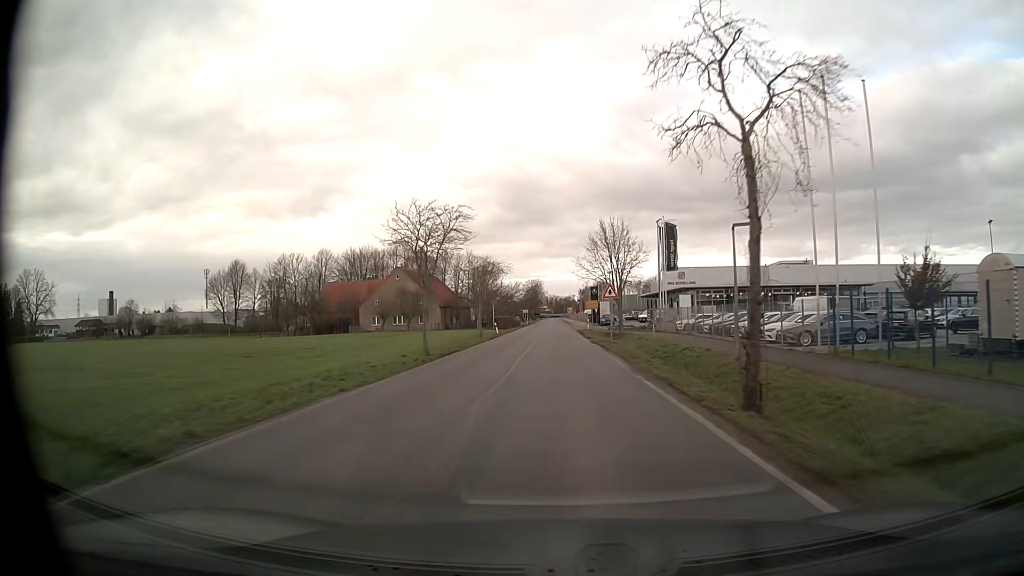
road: unclassified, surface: asphalt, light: Day
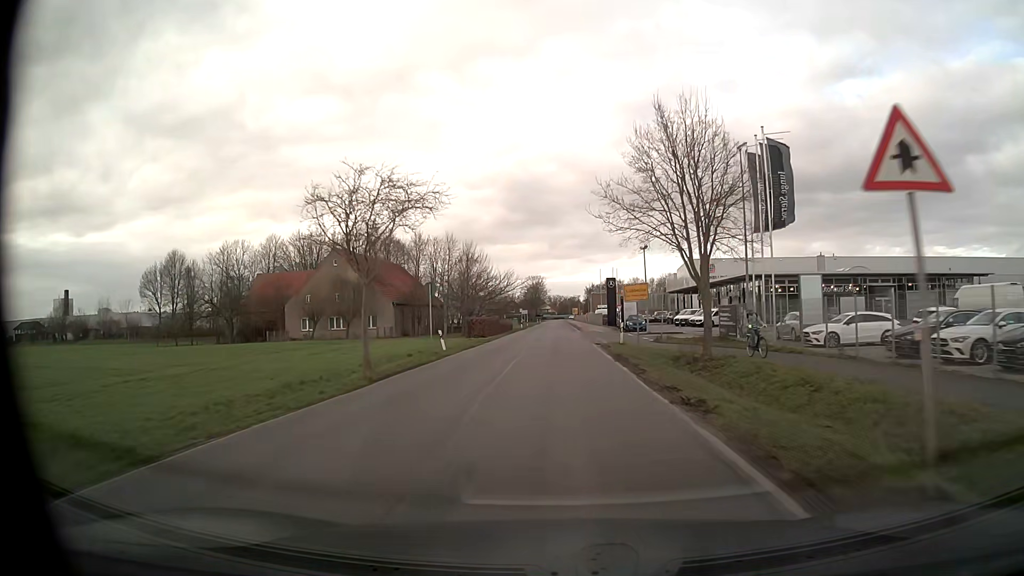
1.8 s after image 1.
(0.0, +30.3) m; 0°
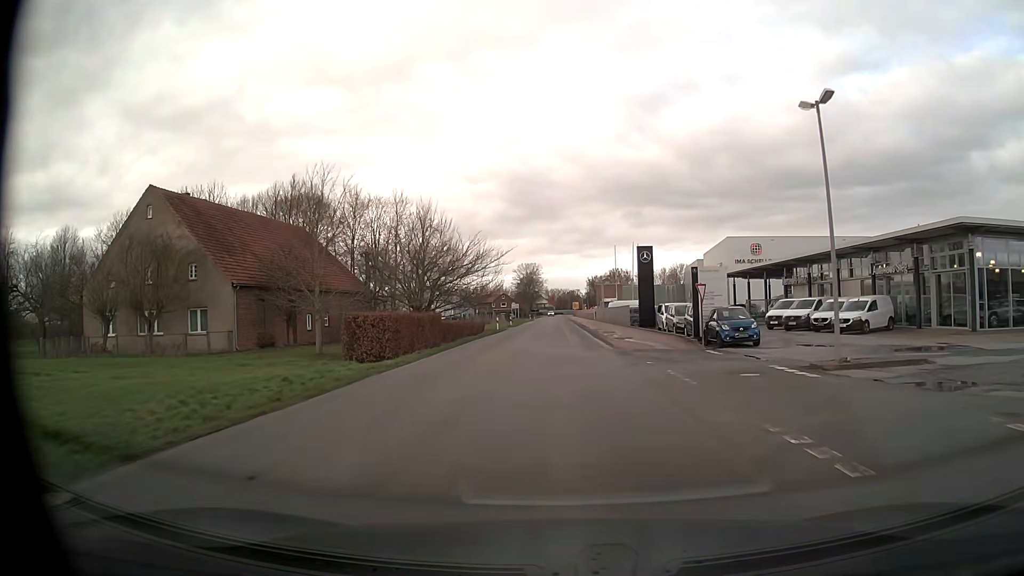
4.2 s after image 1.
(0.0, +34.2) m; 0°
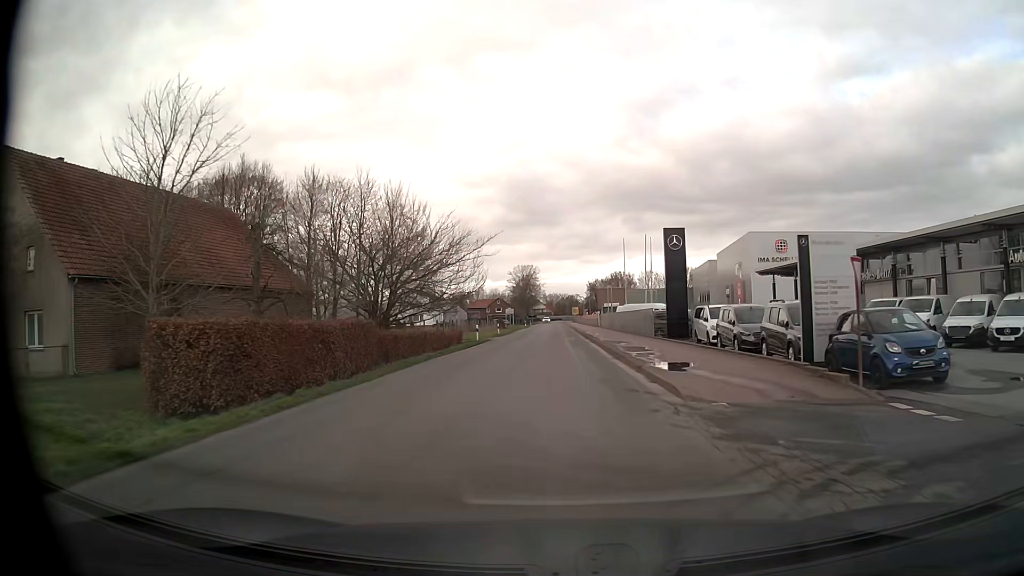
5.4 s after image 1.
(0.0, +13.6) m; 0°
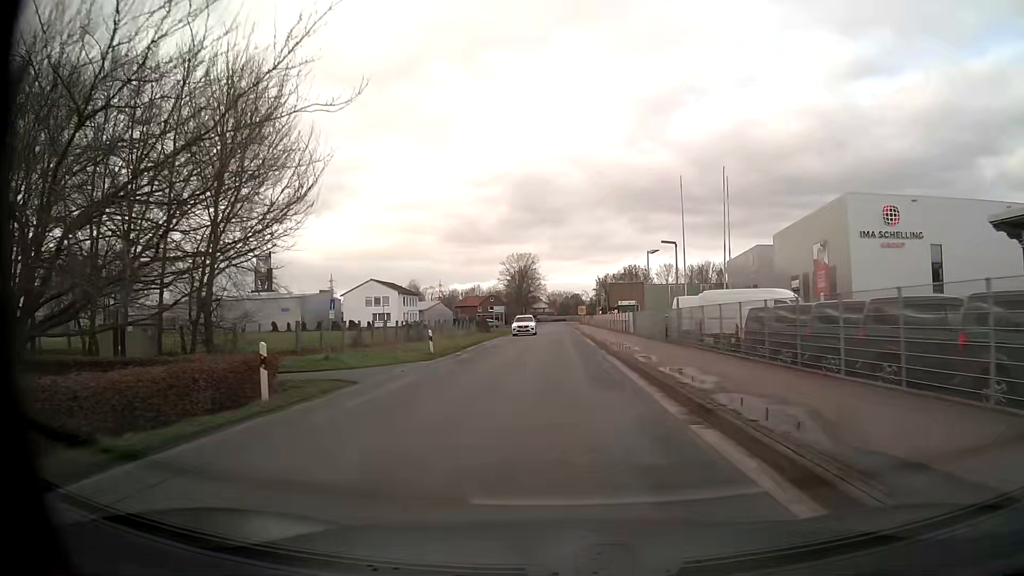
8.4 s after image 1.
(-0.1, +33.5) m; 0°
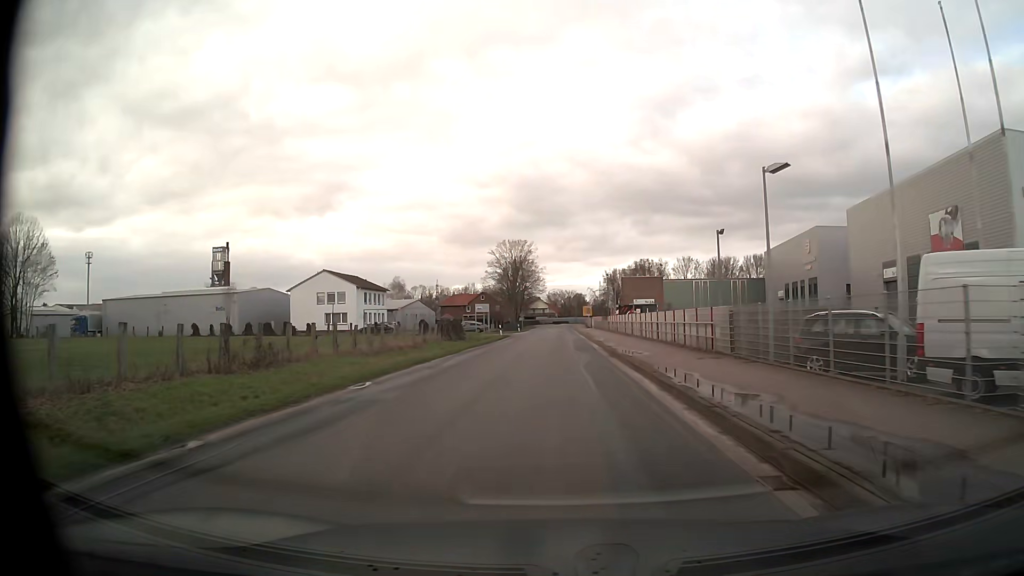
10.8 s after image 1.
(0.0, +26.6) m; 0°
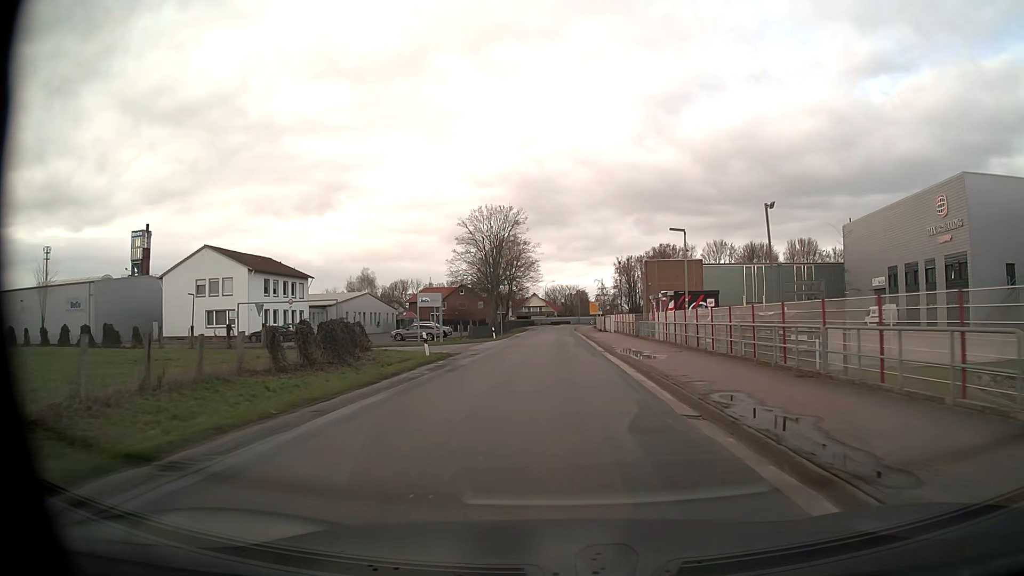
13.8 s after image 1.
(-0.1, +35.4) m; 0°
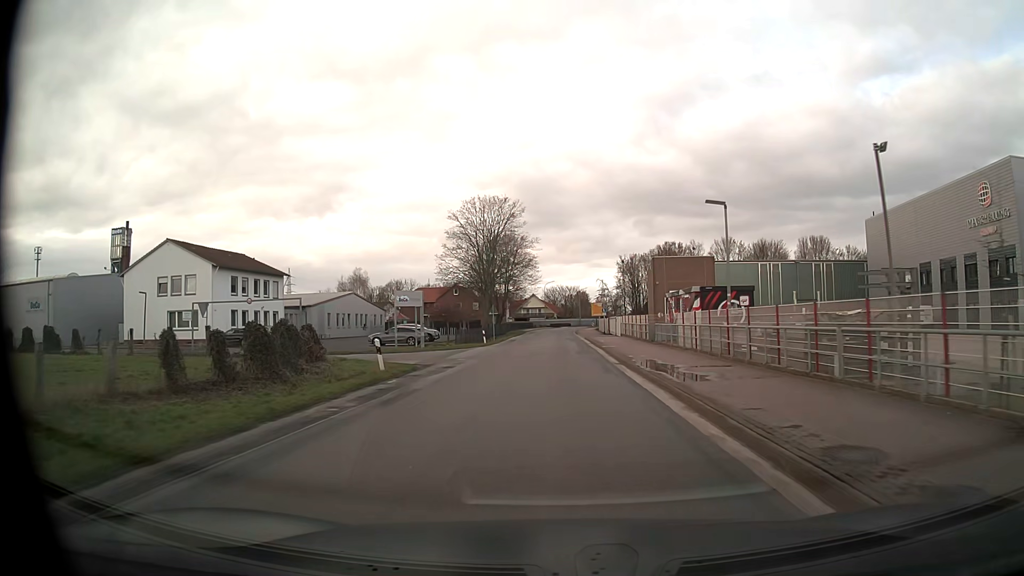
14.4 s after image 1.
(0.0, +7.2) m; 0°
(0, +10) (0, +20) (0, +30) (0, +40) (0, +50) (0, +60) (0, +70) (0, +80) (0, +90) (0, +100) m
